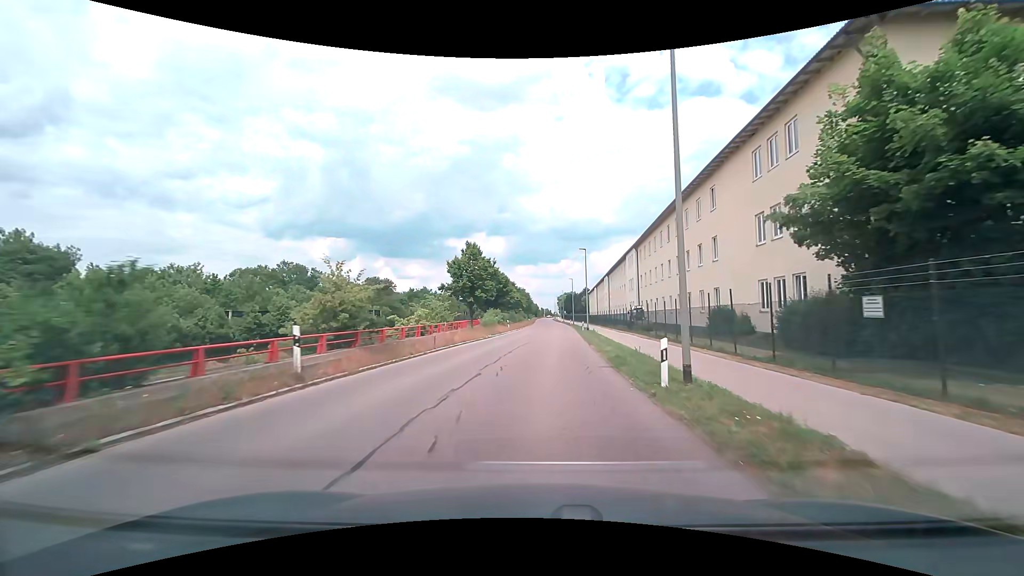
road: tertiary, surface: asphalt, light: Day
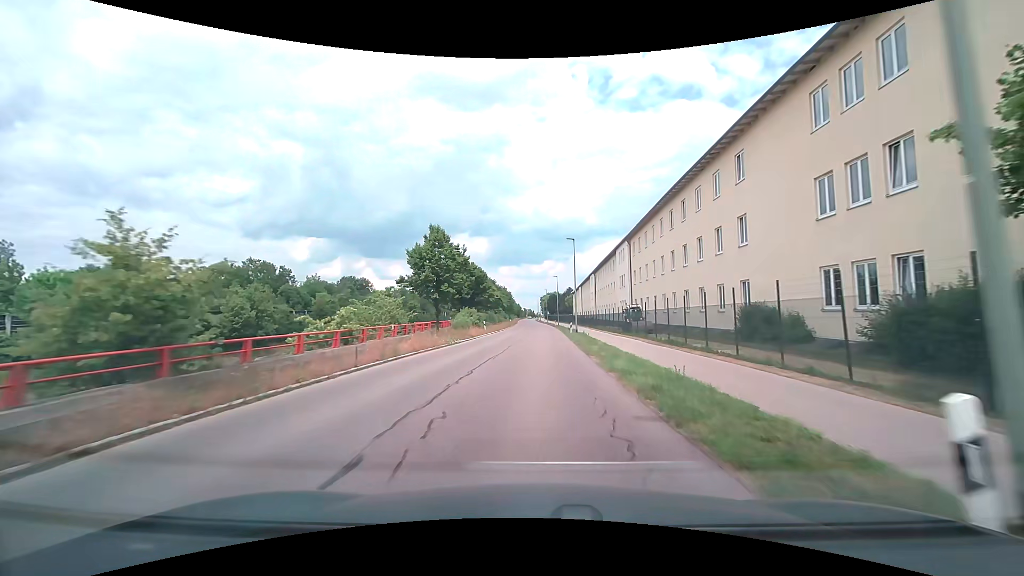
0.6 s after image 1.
(+0.2, +7.3) m; +2°
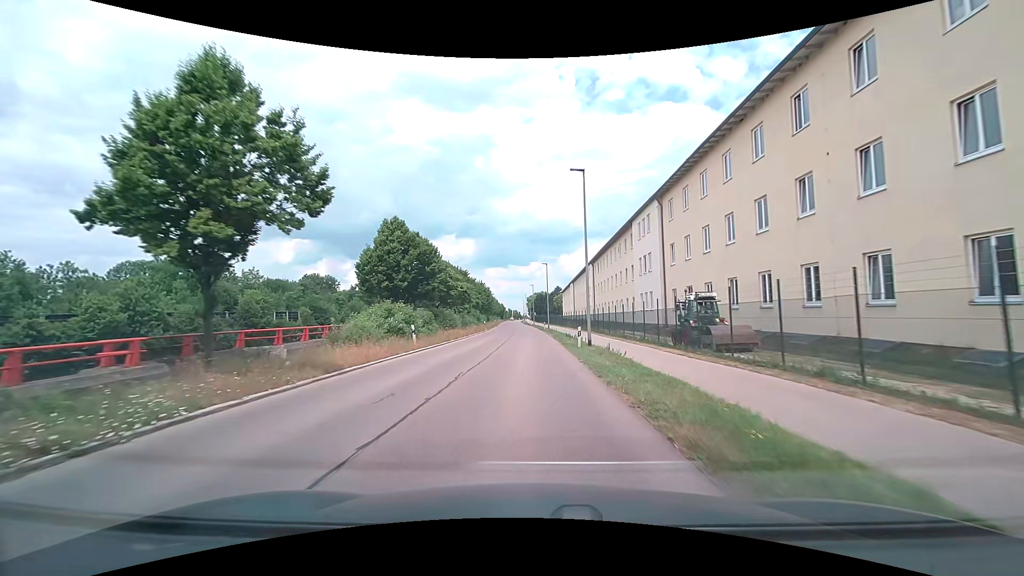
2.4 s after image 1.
(+0.6, +21.8) m; +2°
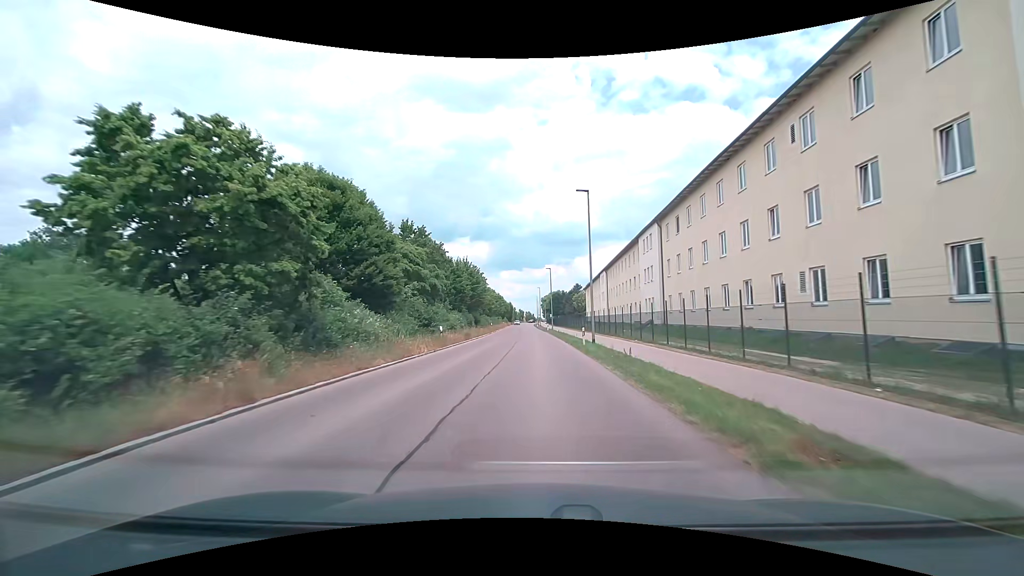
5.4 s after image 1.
(-0.5, +38.3) m; -2°
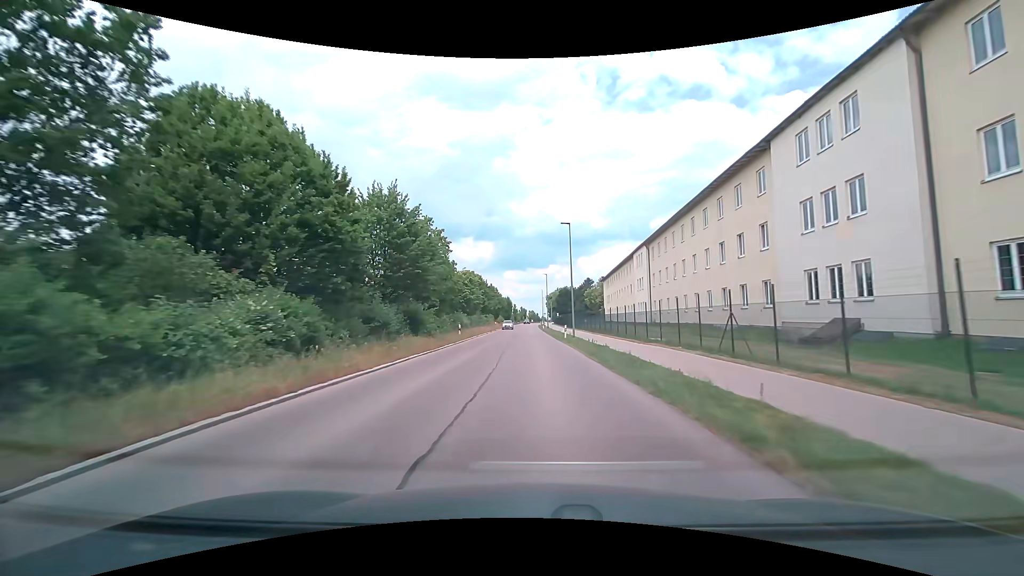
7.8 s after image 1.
(0.0, +32.3) m; 0°
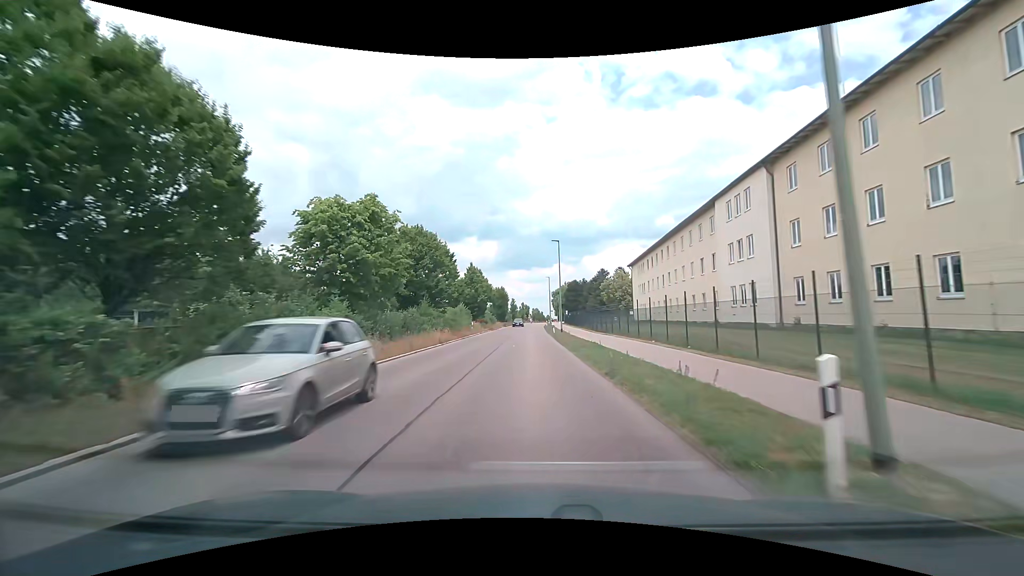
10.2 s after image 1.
(+0.1, +32.8) m; -1°
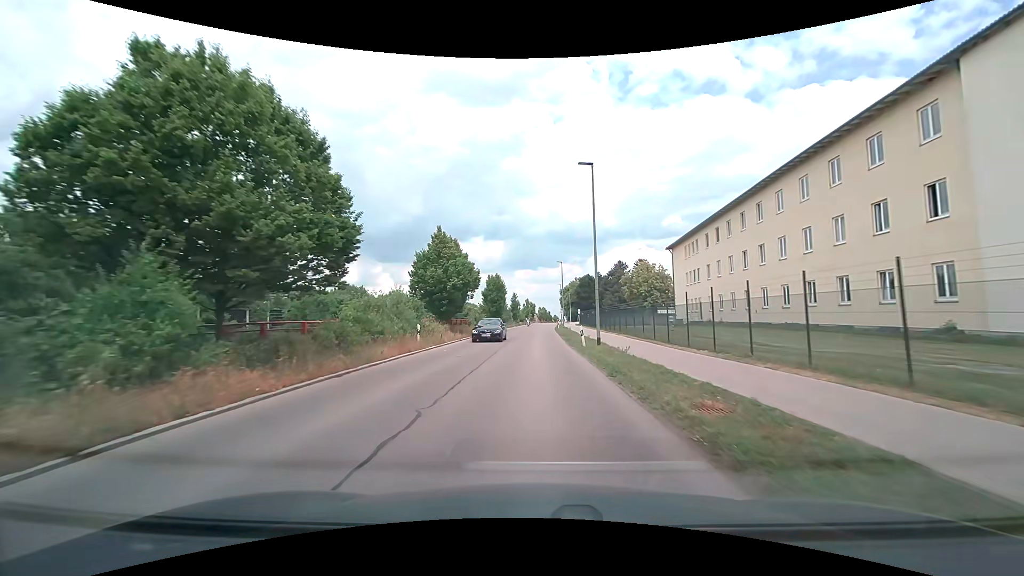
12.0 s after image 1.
(0.0, +23.4) m; -1°
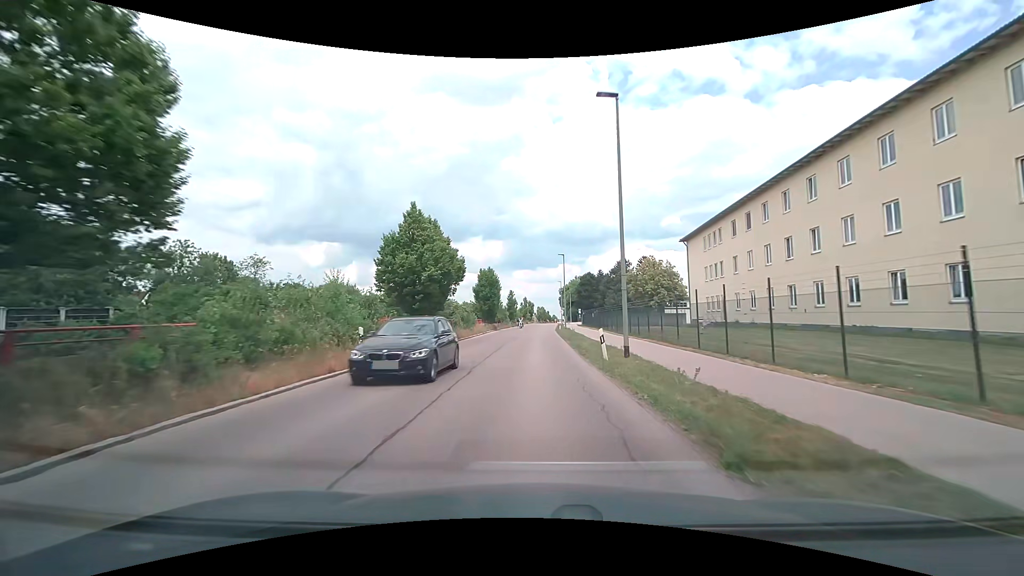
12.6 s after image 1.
(0.0, +7.4) m; 0°
(0, +10) (0, +20) (0, +30) (0, +40) (+1, +50) (+1, +60) (+1, +70) (+2, +80) (+2, +90) (+2, +100) m
